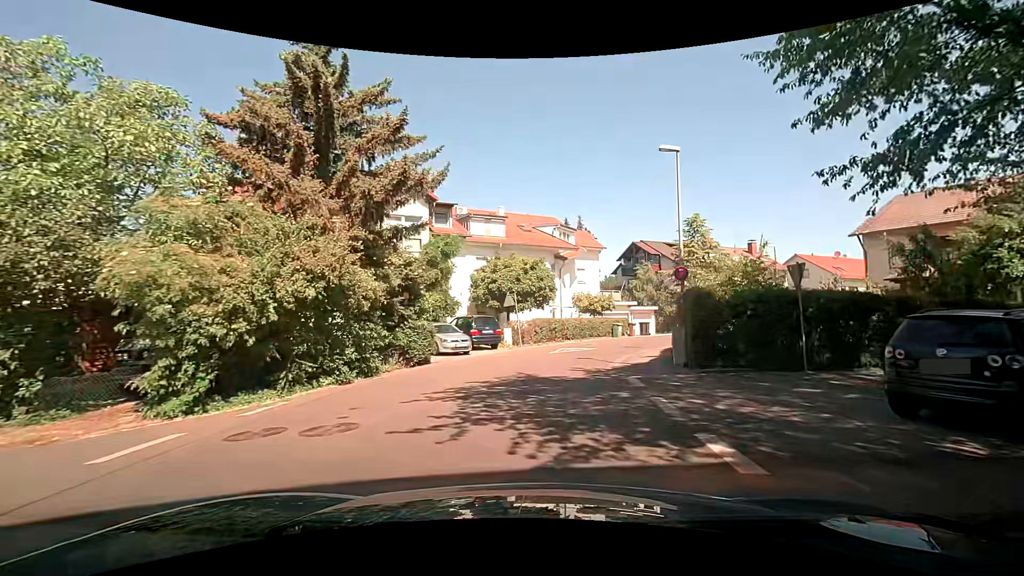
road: residential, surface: asphalt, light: Day
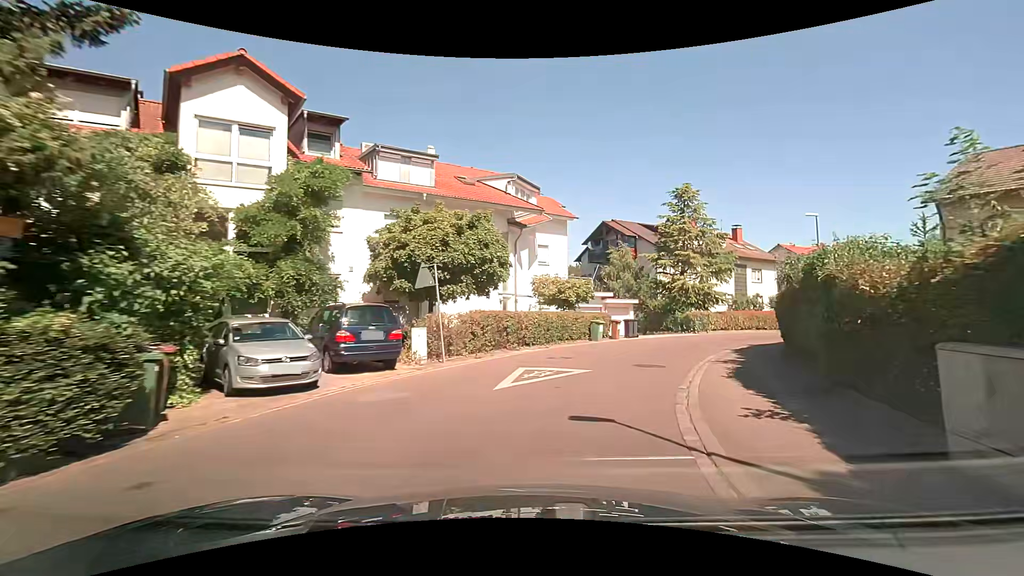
(+0.4, +12.2) m; +7°
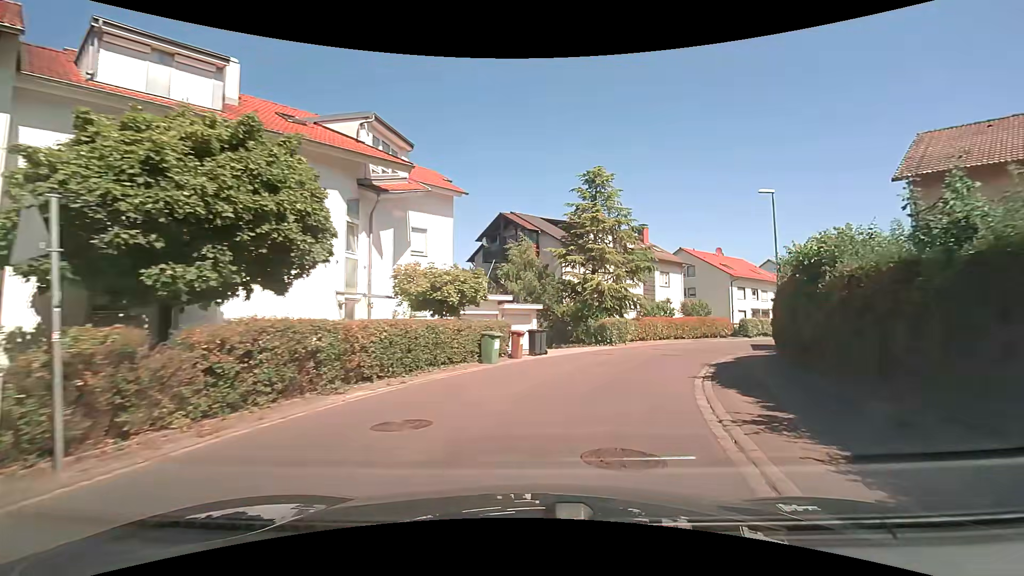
(+0.7, +8.6) m; +10°
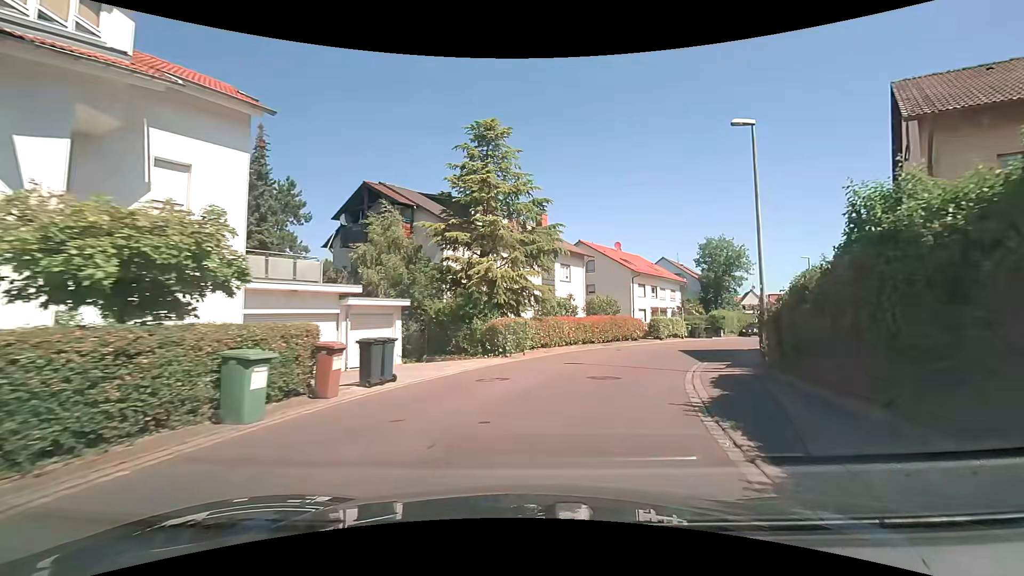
(+1.0, +8.6) m; +12°
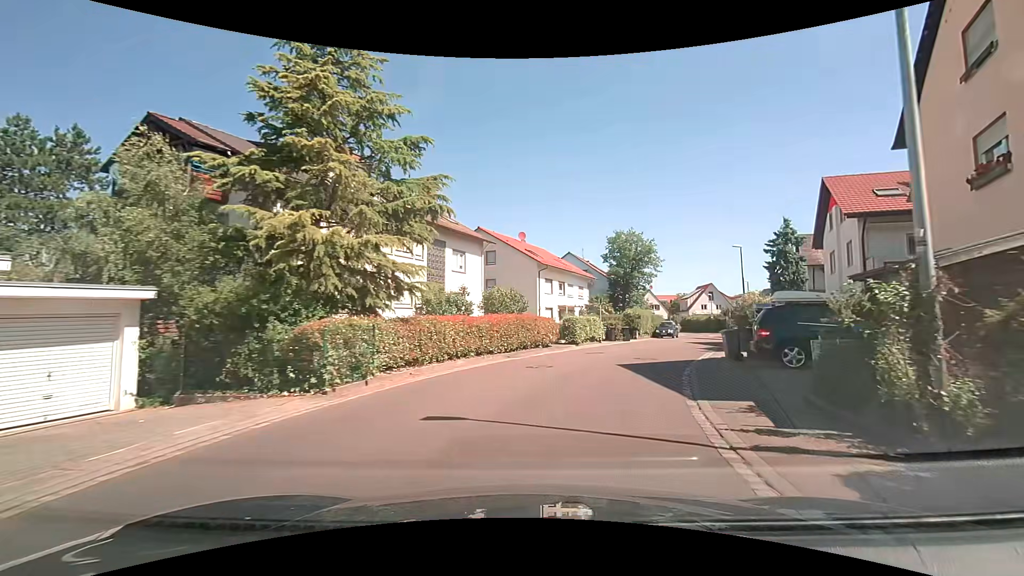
(+0.9, +8.7) m; +12°
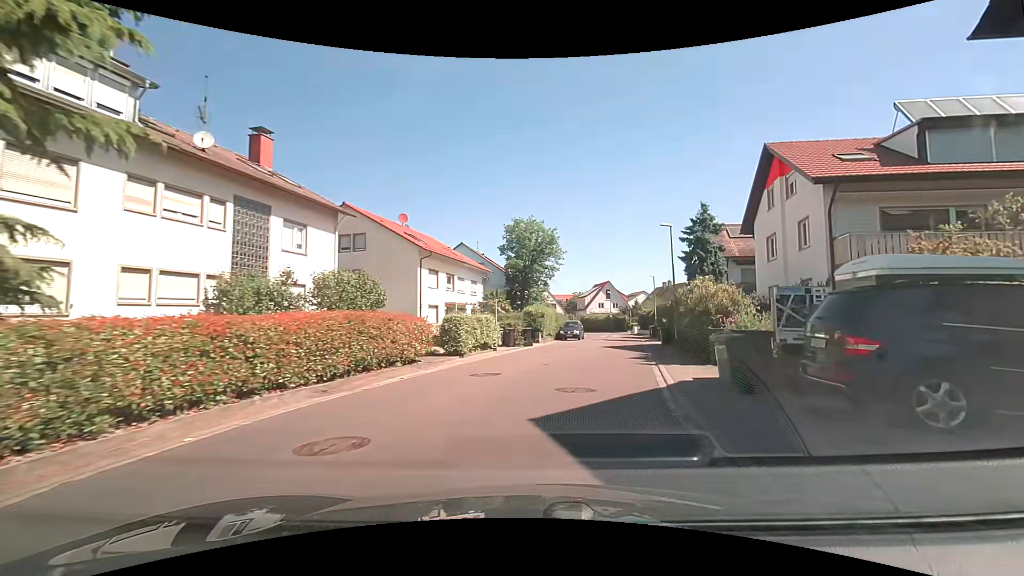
(+0.8, +8.9) m; +11°
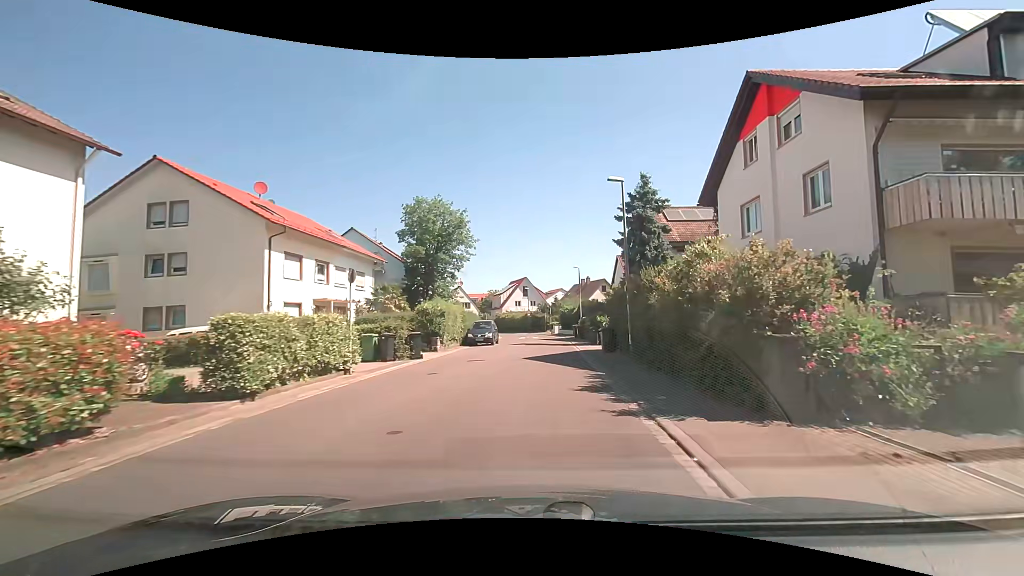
(+0.9, +9.0) m; +9°
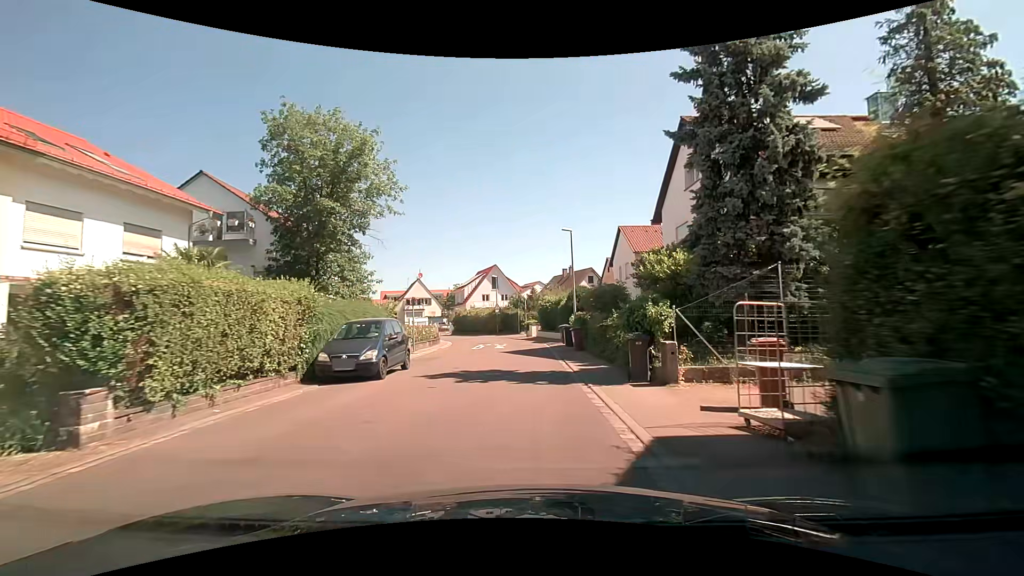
(+1.1, +18.6) m; +3°
(0, +10) (0, +20) (0, +30) (-1, +40) (-3, +50) (-8, +59) (-14, +66) (-22, +73) (-30, +79) (-38, +85) m
